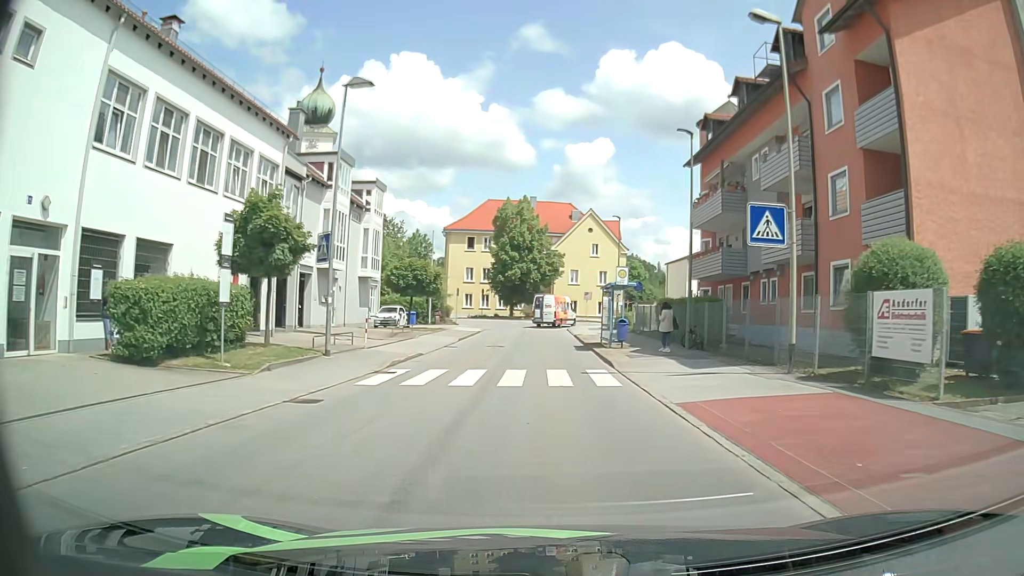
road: unclassified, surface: asphalt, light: Day
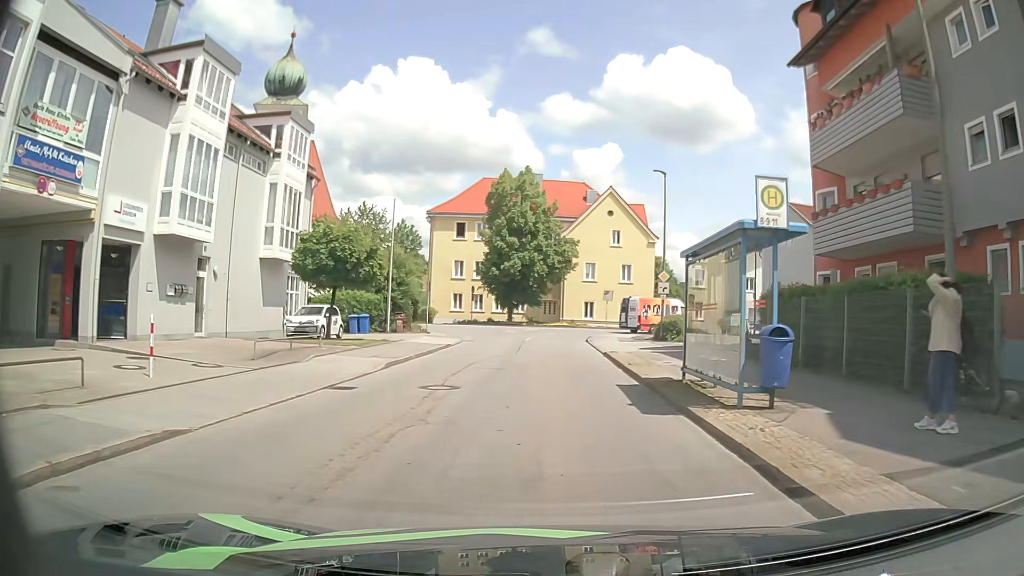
(+0.1, +16.5) m; 0°
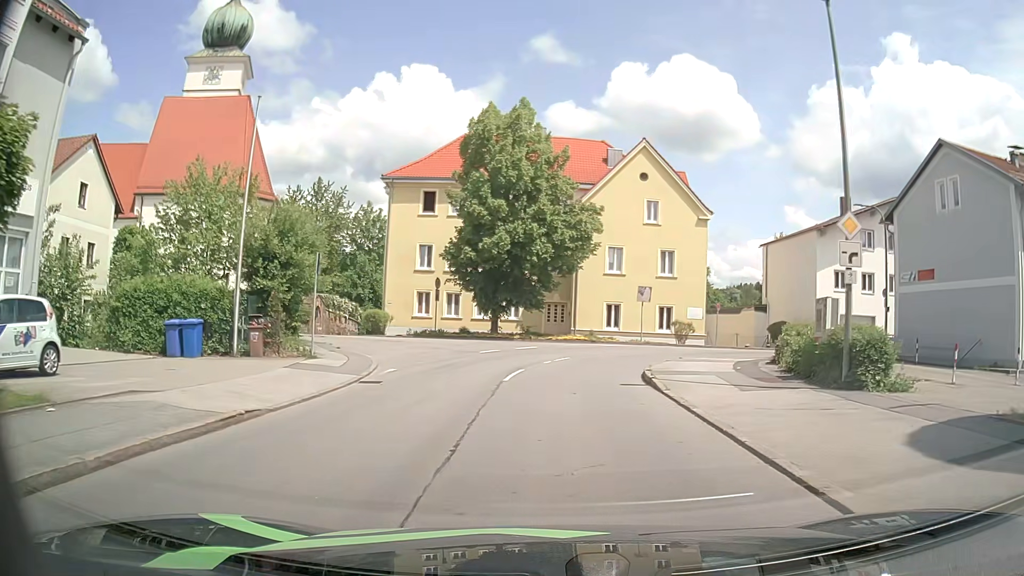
(-0.1, +19.8) m; 0°
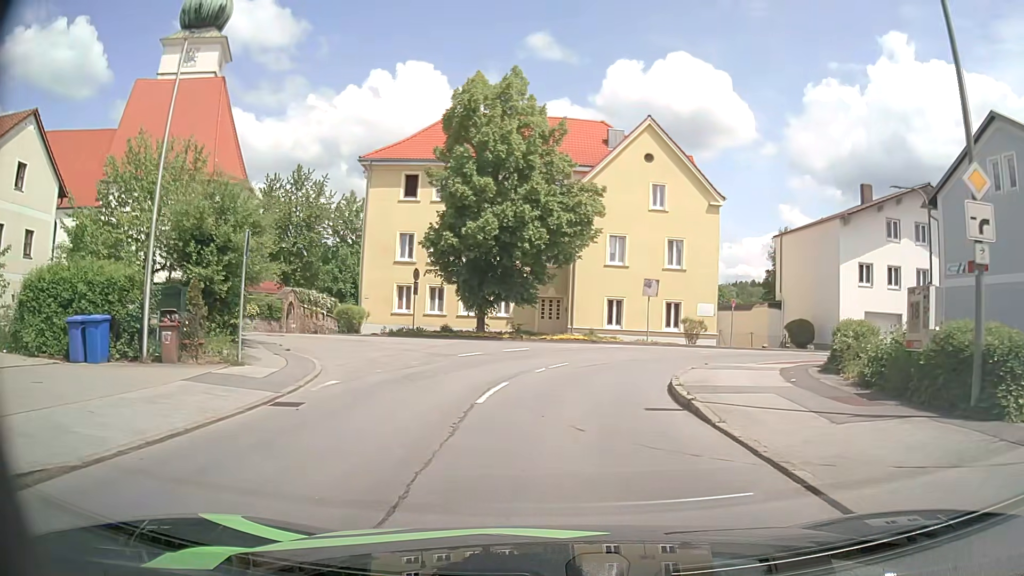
(0.0, +4.5) m; +1°
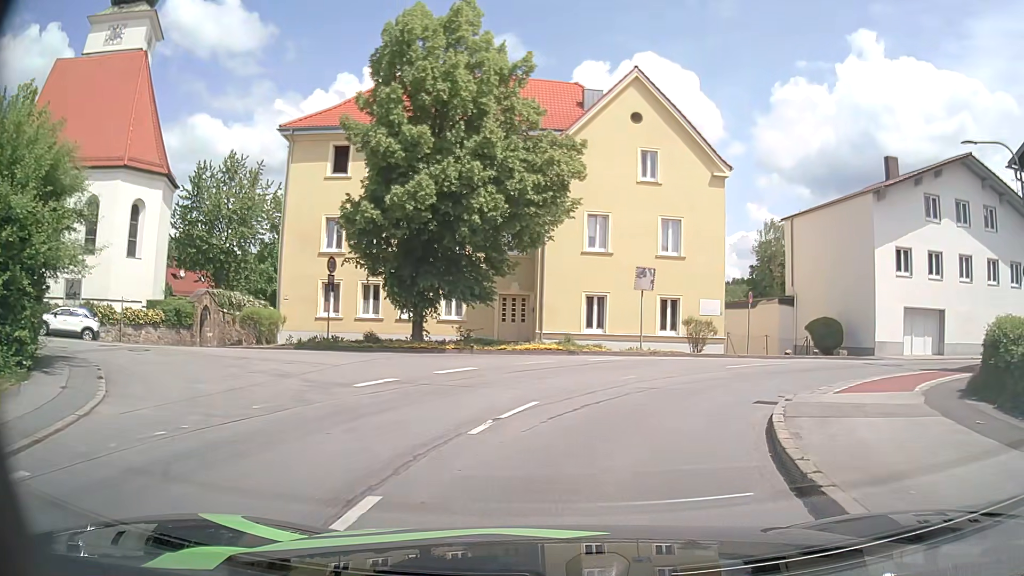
(+0.1, +8.3) m; +3°
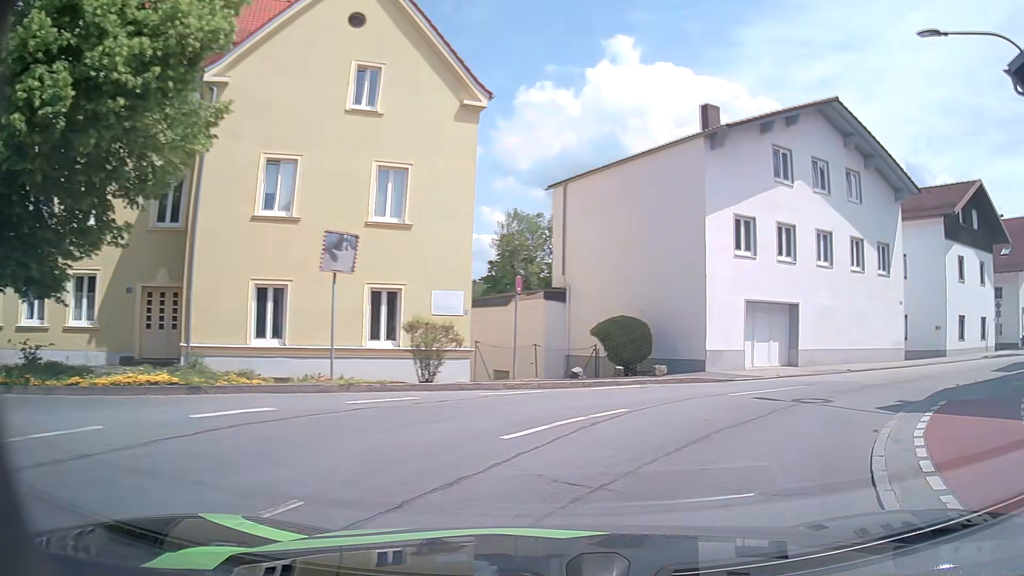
(+1.7, +11.0) m; +23°
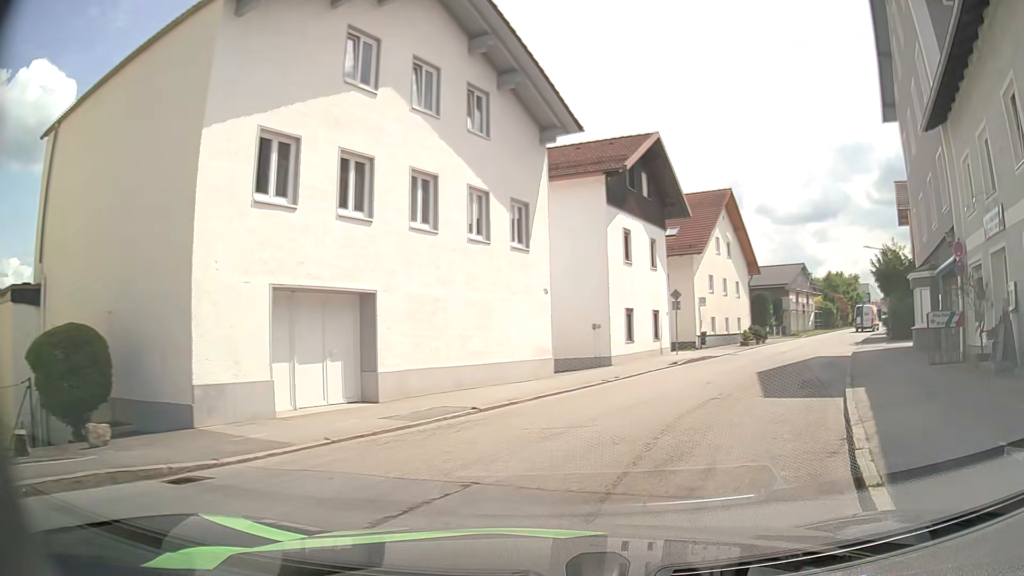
(+3.2, +10.5) m; +34°
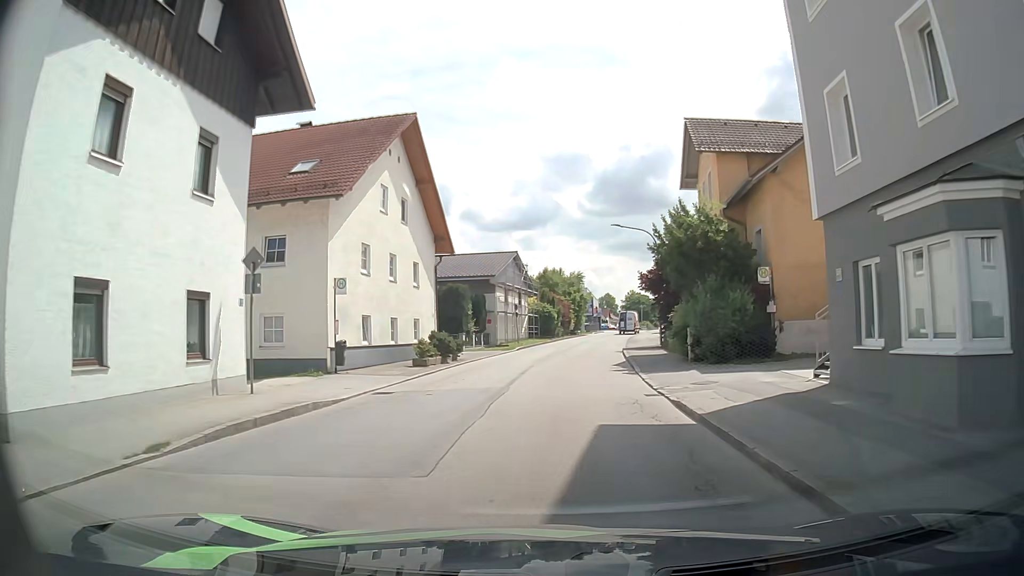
(+5.3, +17.3) m; +25°
(0, +10) (+1, +20) (+2, +30) (+3, +40) (+5, +50) (+6, +60) (+8, +69) (+10, +79) (+12, +89) (+15, +99) m
